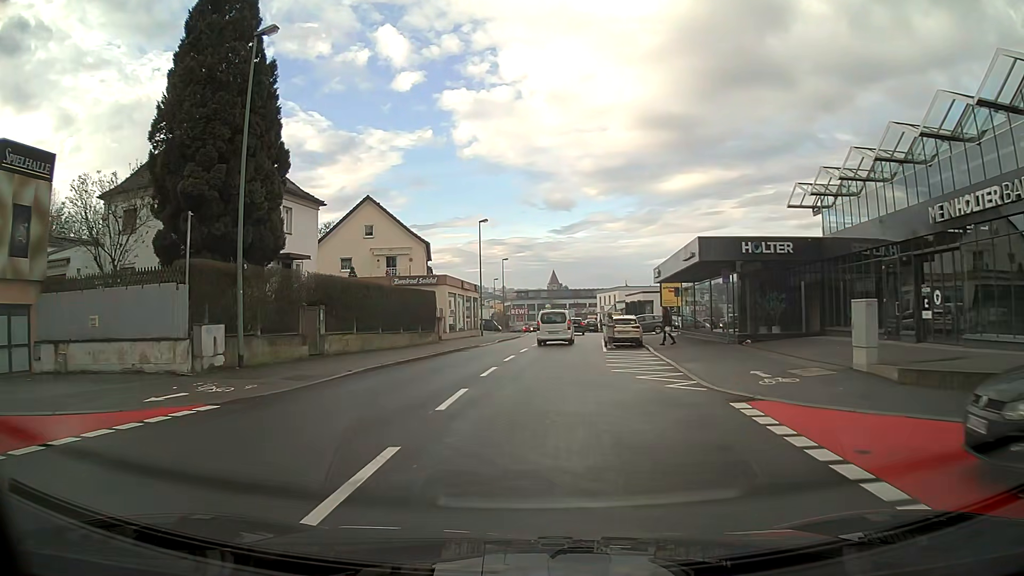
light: Day
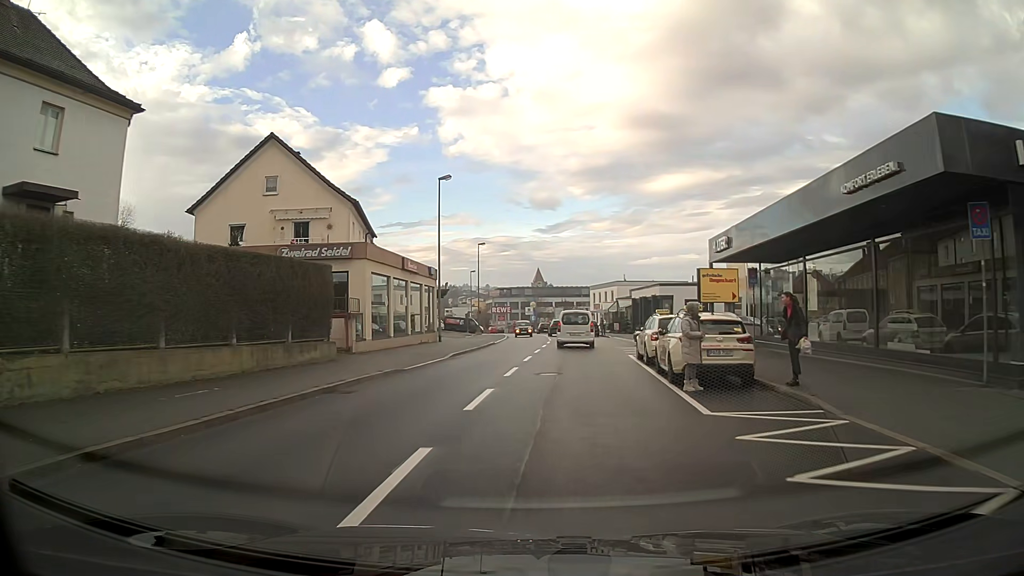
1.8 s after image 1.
(+0.1, +17.9) m; +1°
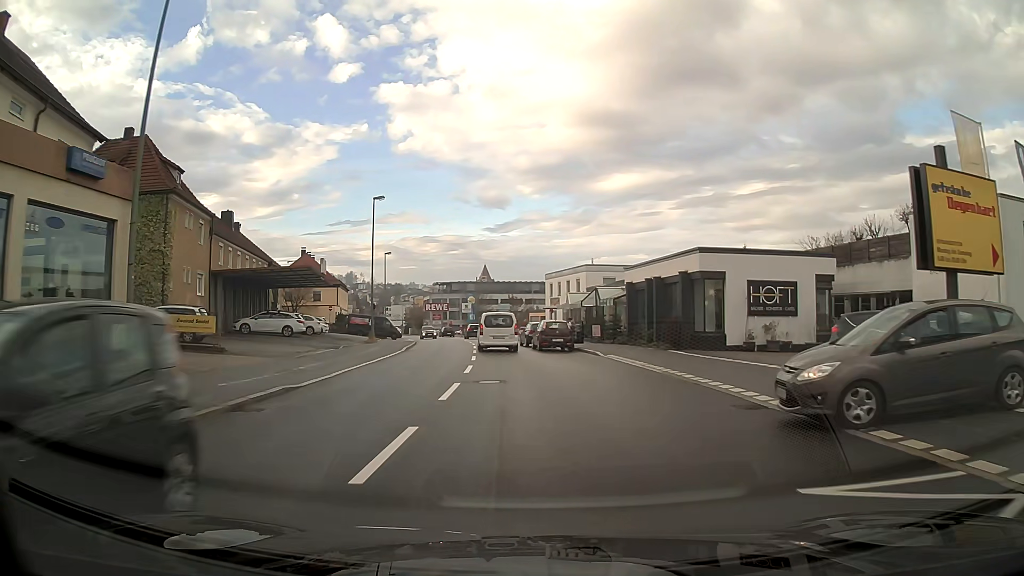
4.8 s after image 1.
(+1.3, +28.4) m; +4°
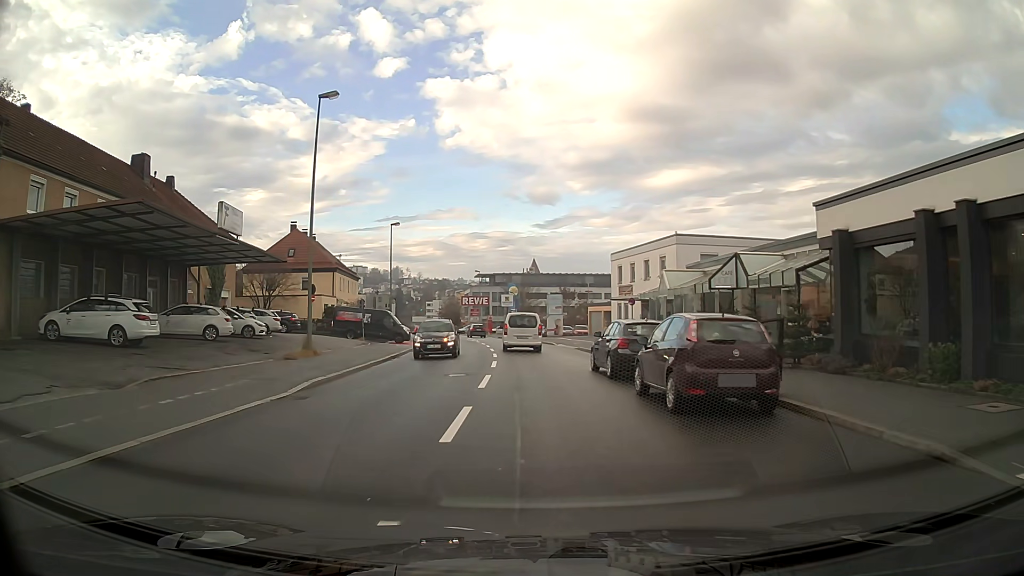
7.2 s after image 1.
(-0.9, +22.2) m; -4°
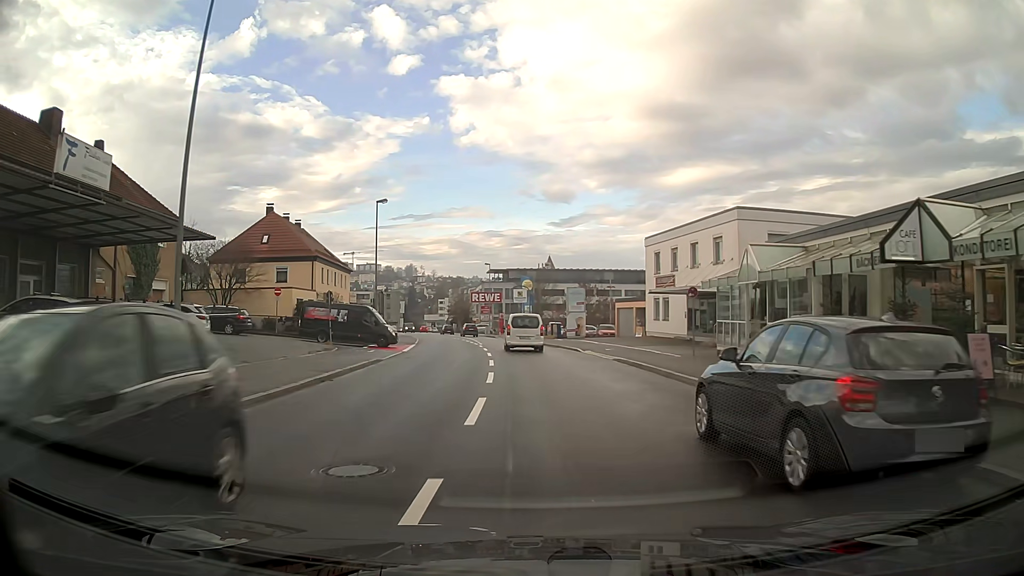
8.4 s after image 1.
(-0.1, +11.0) m; -1°
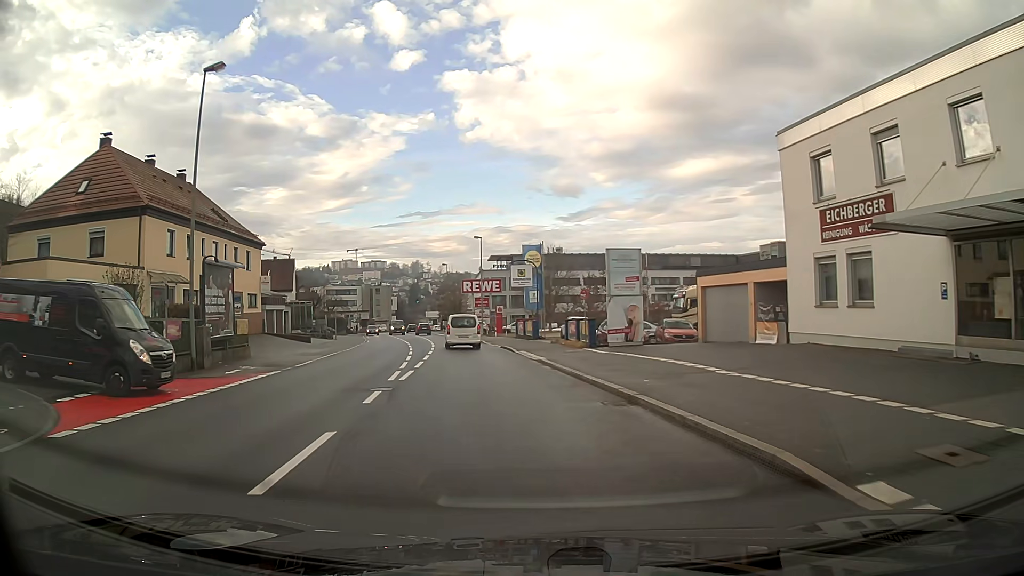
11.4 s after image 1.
(0.0, +27.7) m; -2°
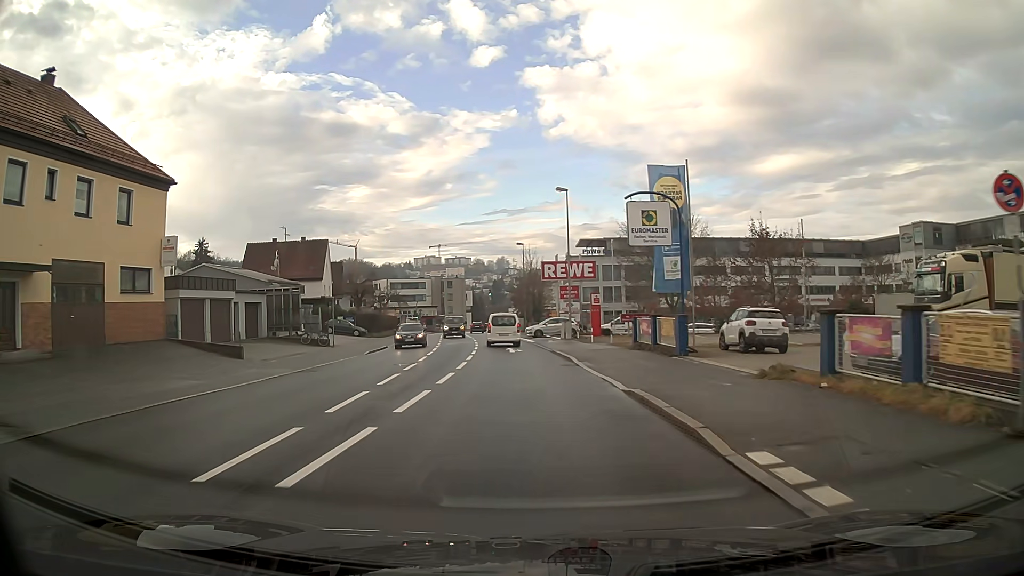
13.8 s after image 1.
(-1.6, +24.4) m; -7°
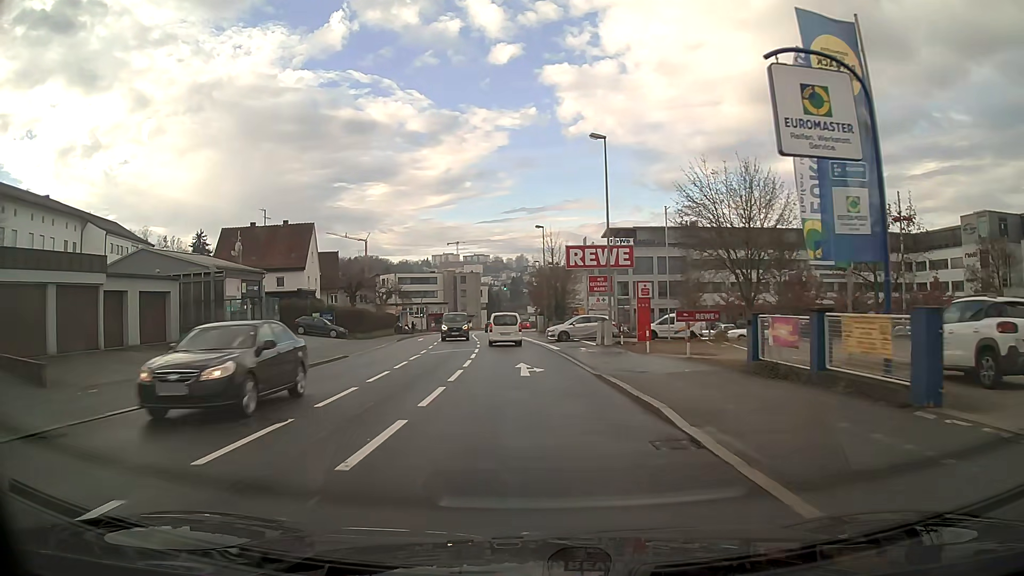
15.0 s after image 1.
(-0.2, +13.2) m; -2°
(0, +10) (0, +20) (-1, +30) (-2, +40) (-2, +50) (-3, +60) (-4, +70) (-4, +80) (-5, +90) (-5, +100) m
